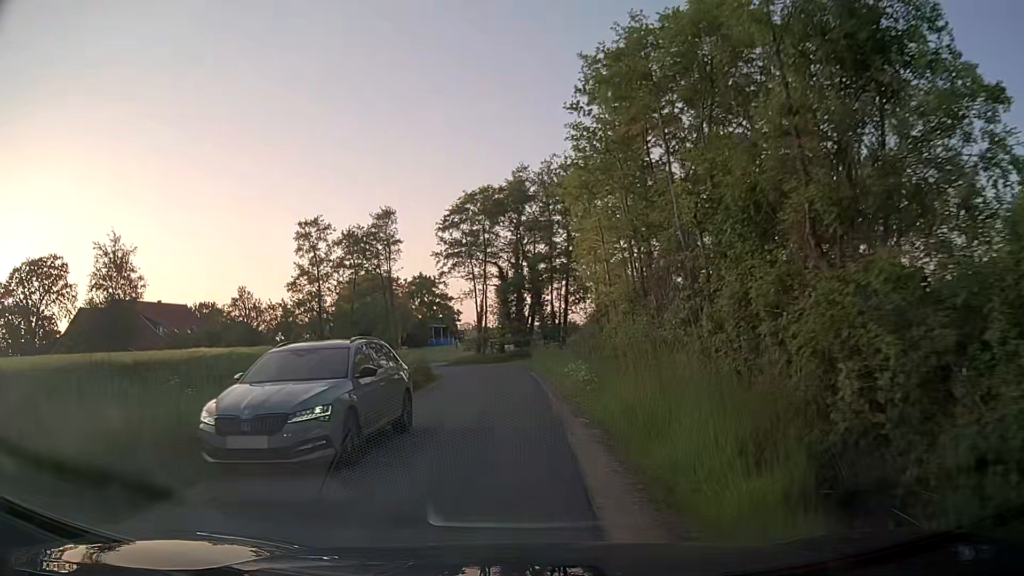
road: unclassified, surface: asphalt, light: Day
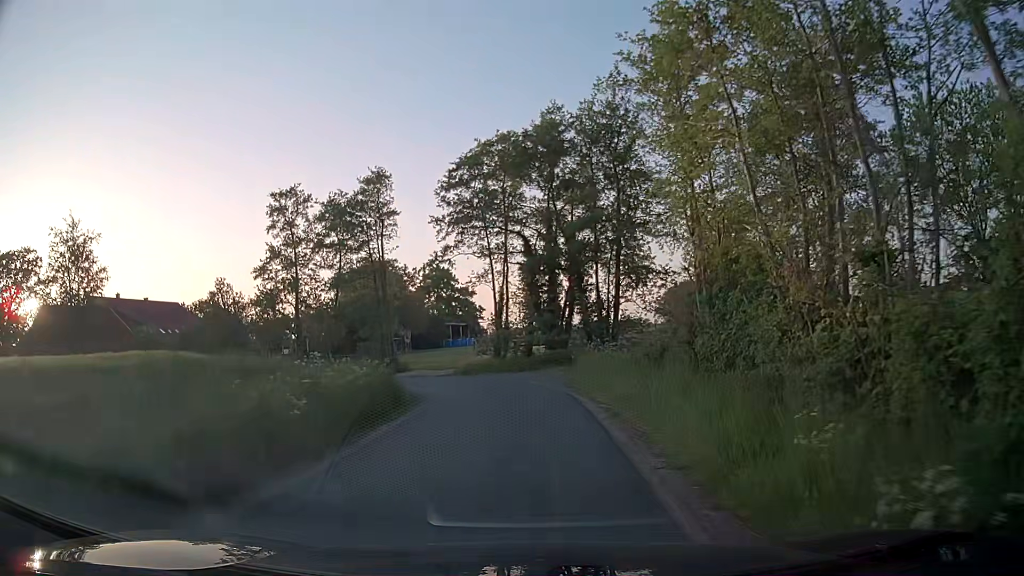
(-0.2, +12.7) m; -1°
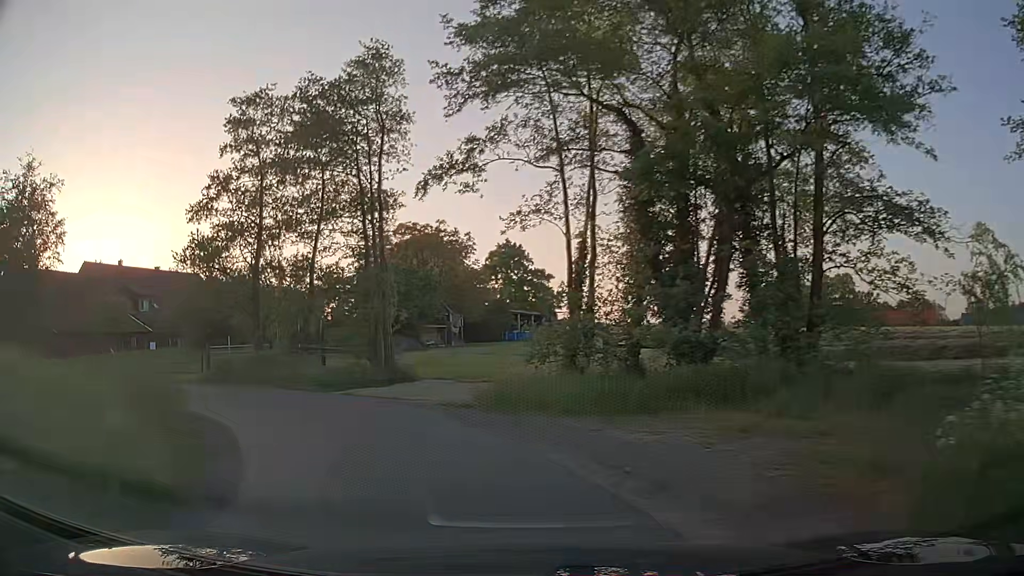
(-0.5, +17.6) m; -8°
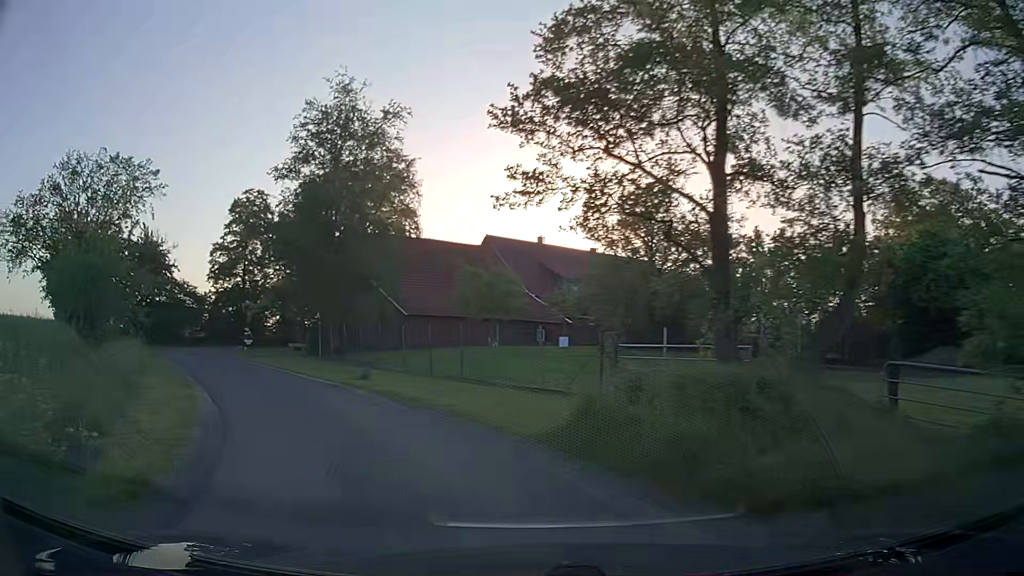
(-5.4, +16.0) m; -39°
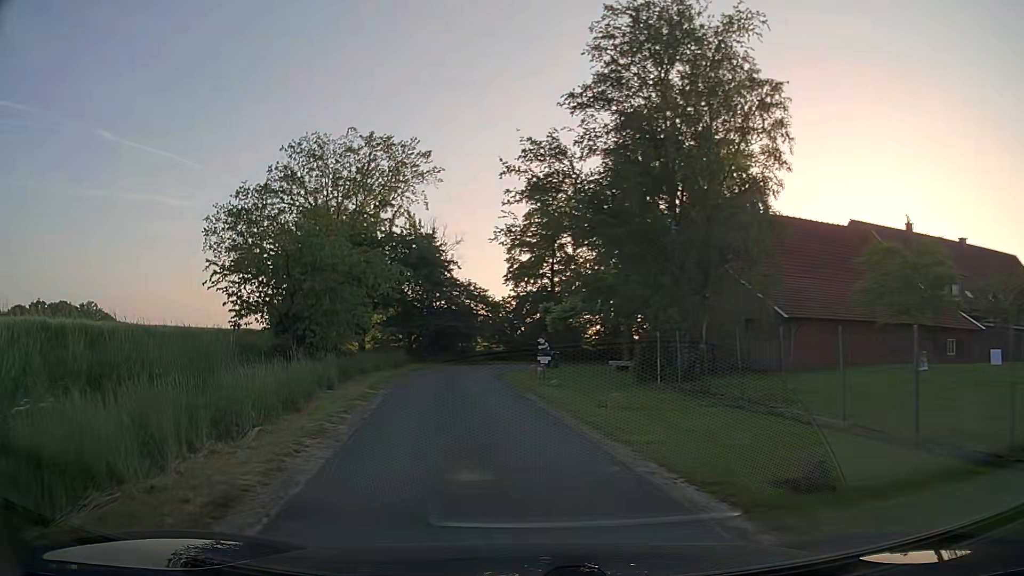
(-3.2, +12.5) m; -28°
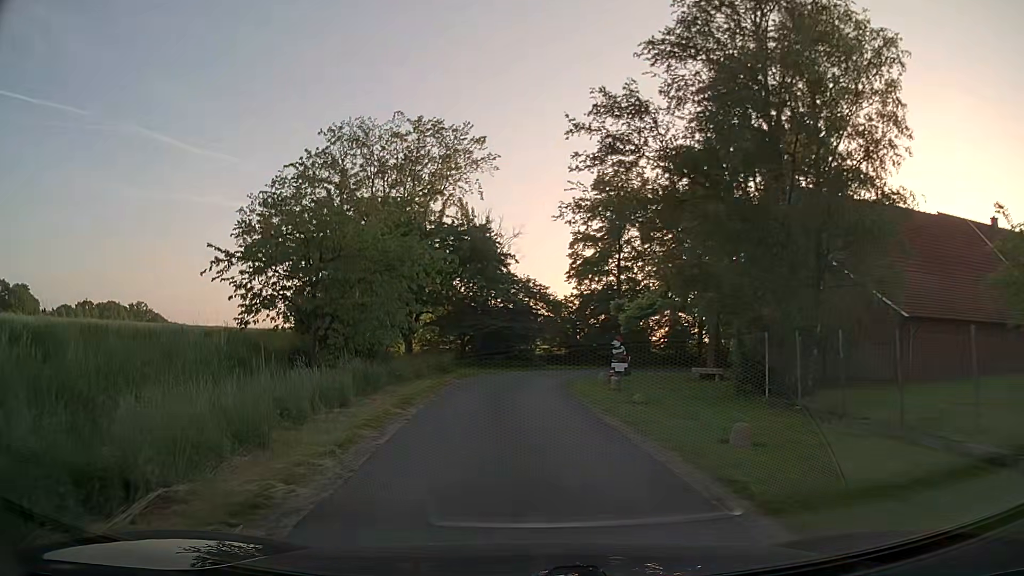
(-0.2, +4.6) m; -4°
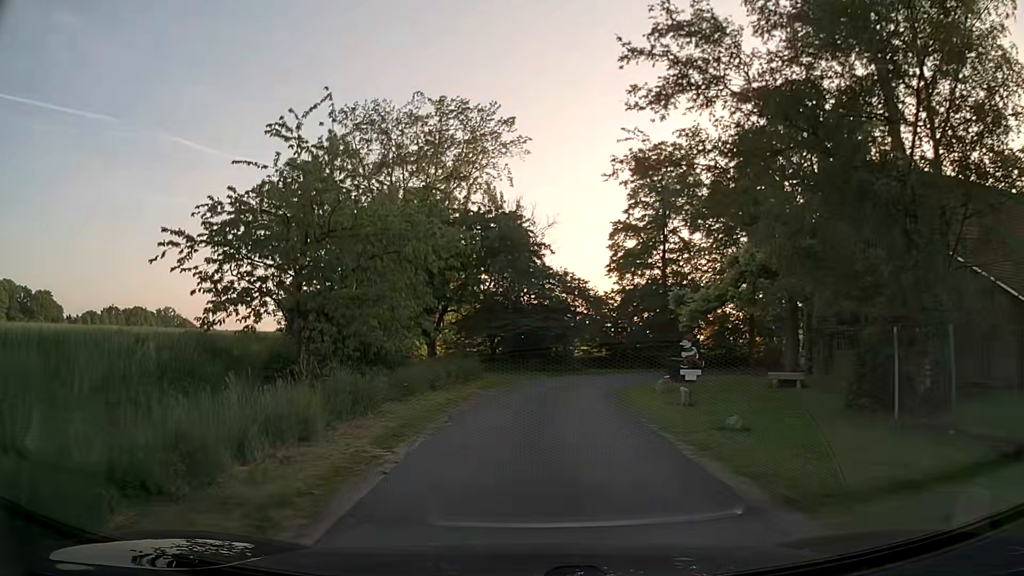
(-0.1, +4.8) m; -3°
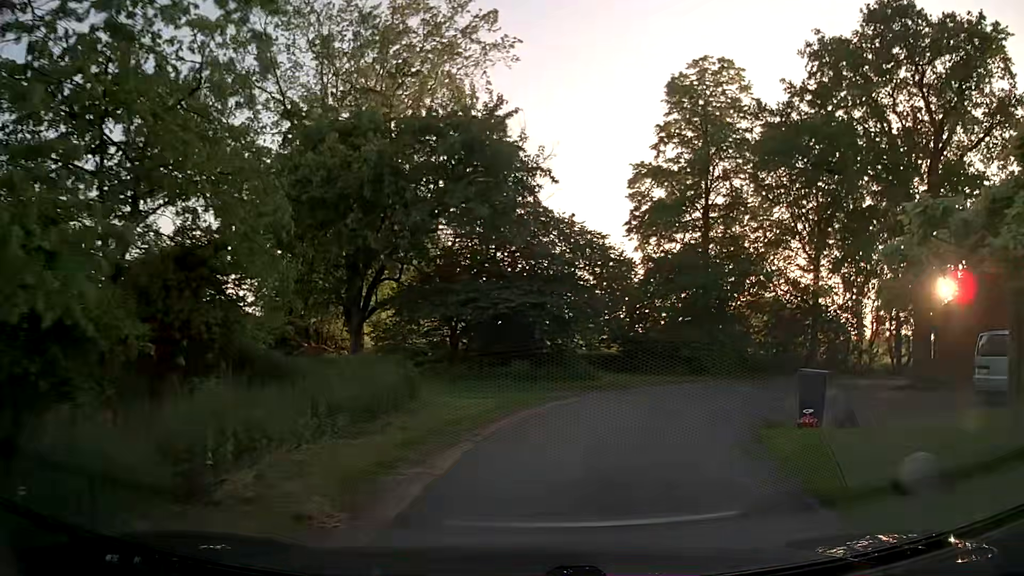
(-0.2, +14.3) m; +1°
